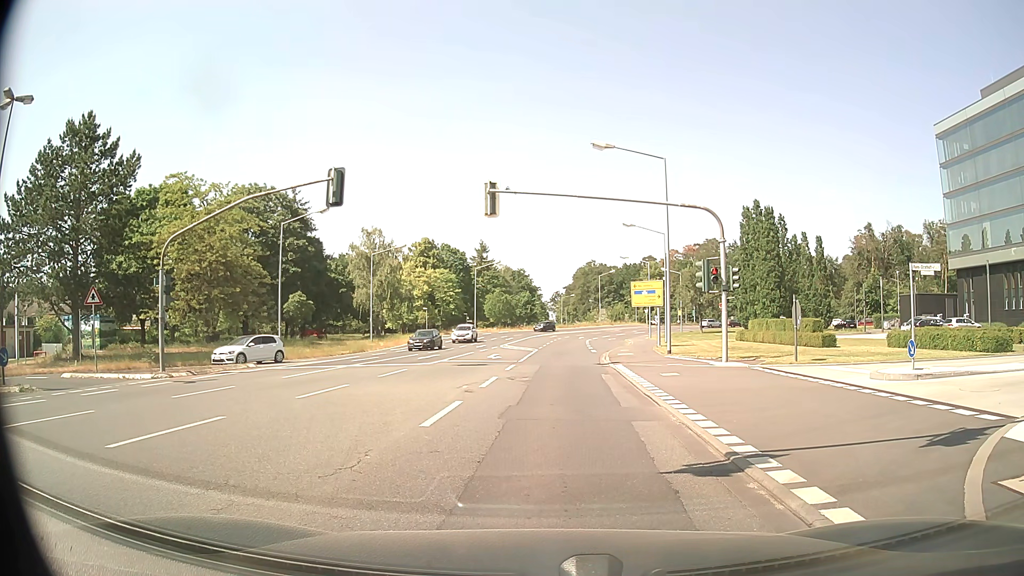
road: tertiary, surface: asphalt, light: Day
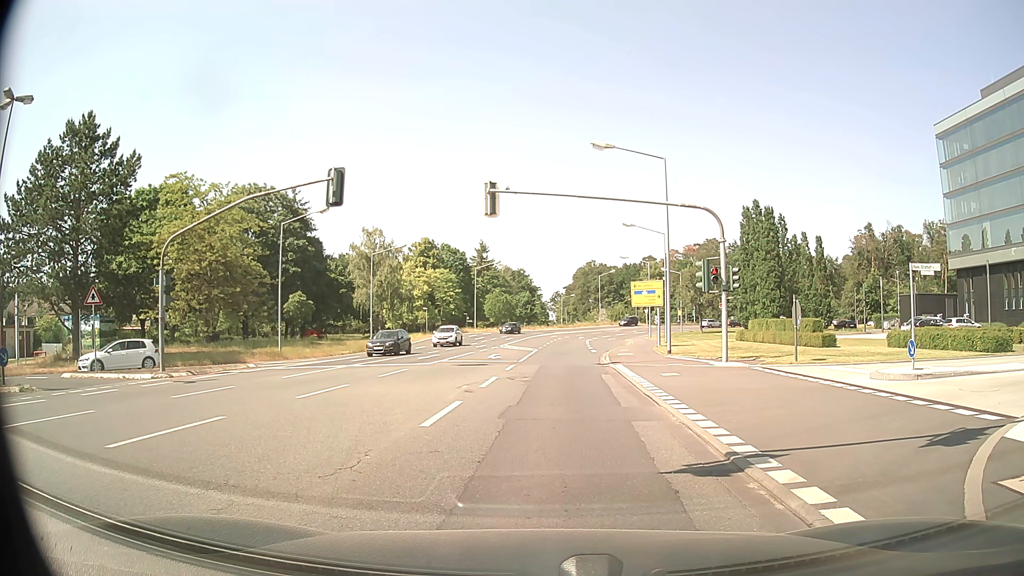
(0.0, 0.0) m; 0°
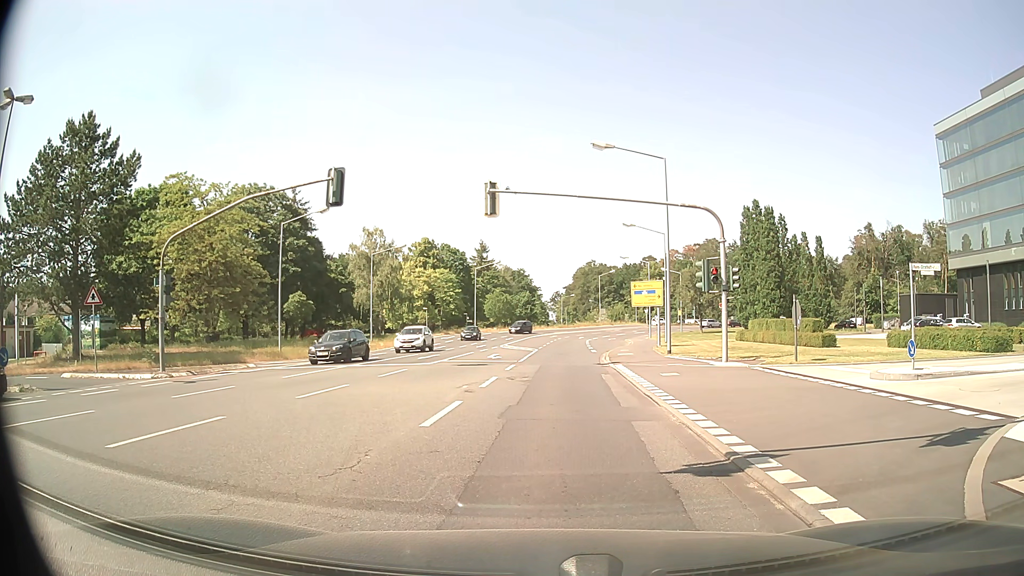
(0.0, 0.0) m; 0°
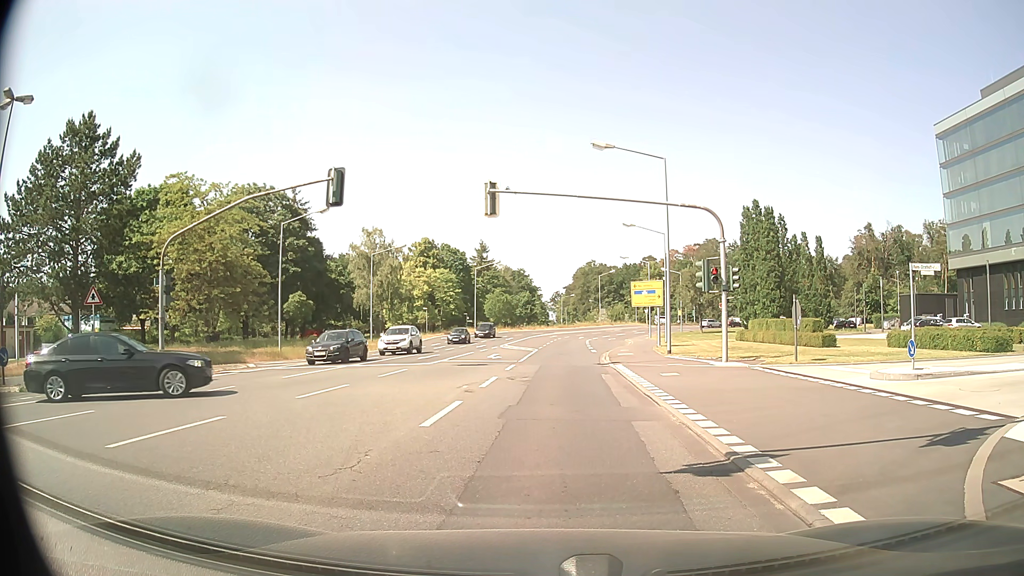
(0.0, 0.0) m; 0°
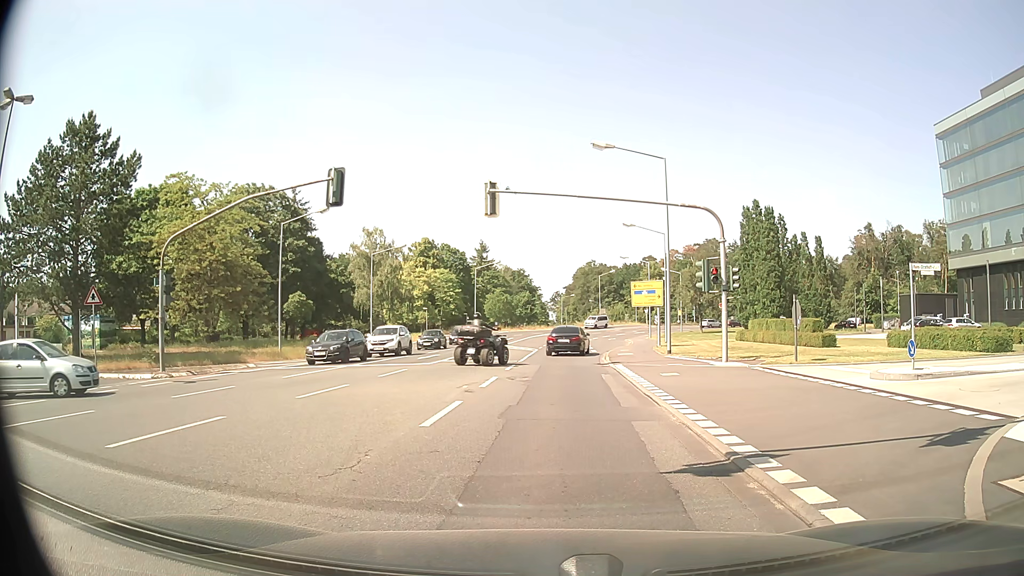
(0.0, 0.0) m; 0°
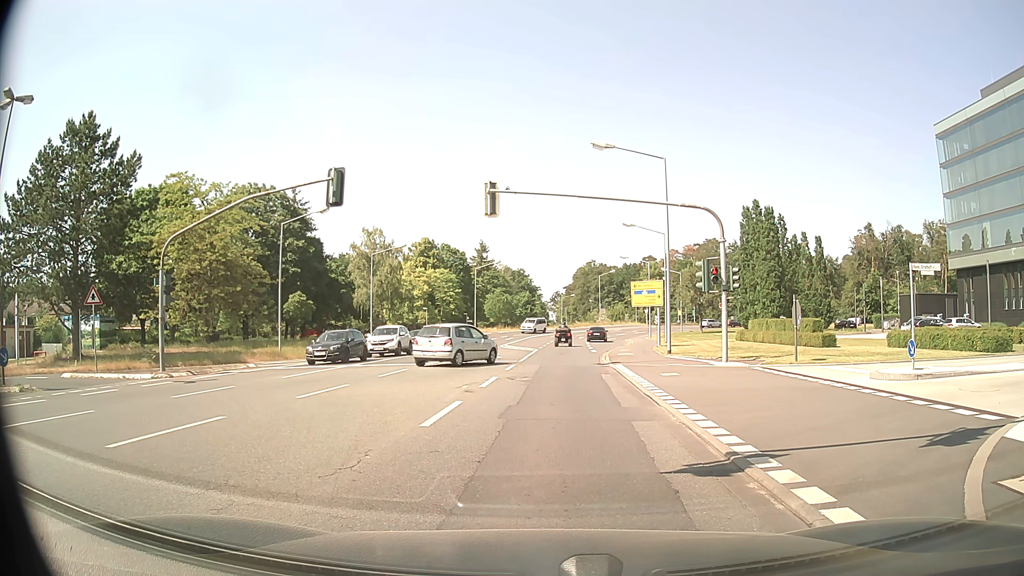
(0.0, 0.0) m; 0°
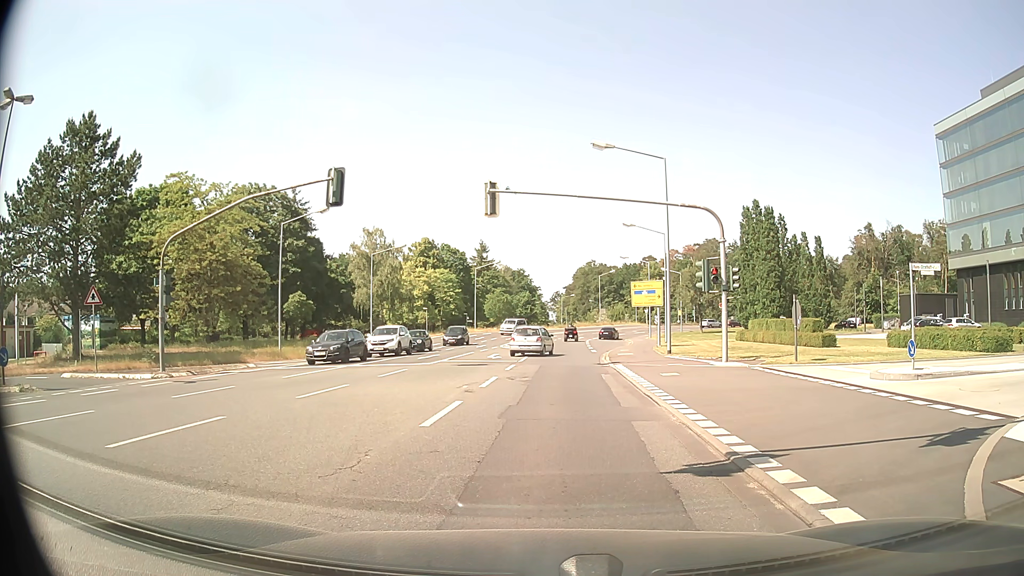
(0.0, 0.0) m; 0°
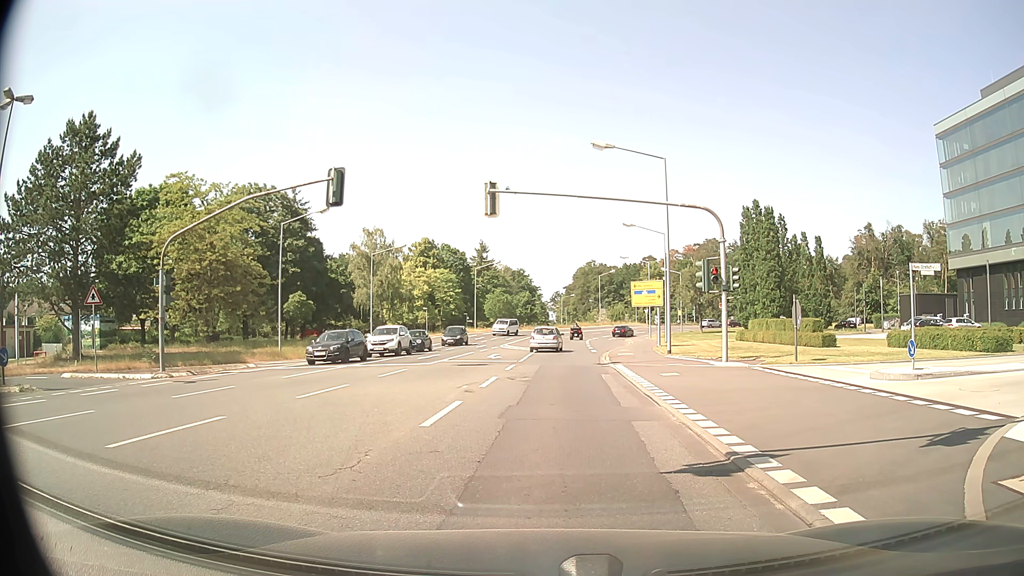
(0.0, 0.0) m; 0°
(0, +10) (+1, +20) (+1, +30) (+2, +40) (+4, +50) (+6, +60) (+7, +70) (+8, +79) (+11, +89) (+16, +98) m
